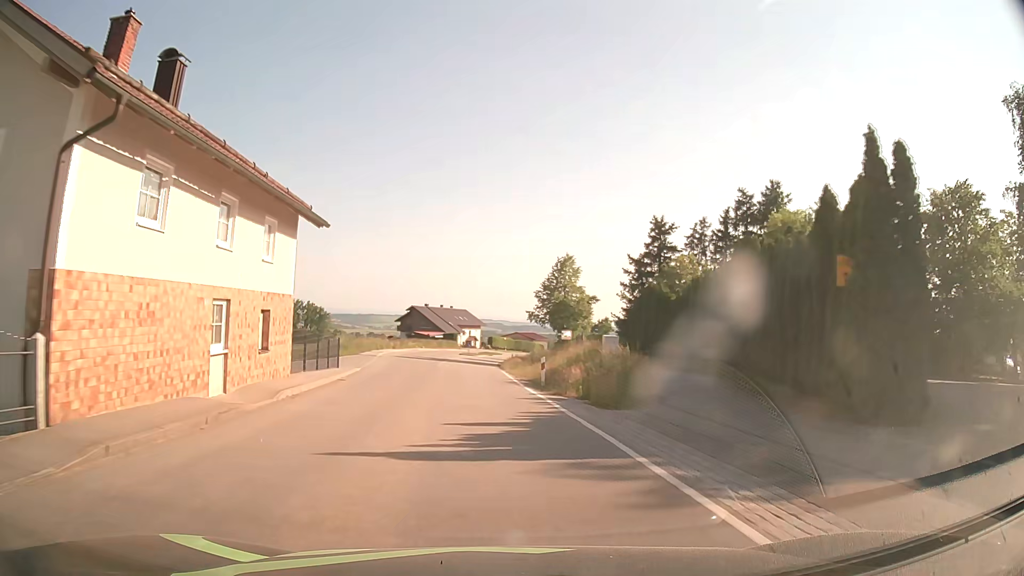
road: secondary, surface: asphalt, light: Day
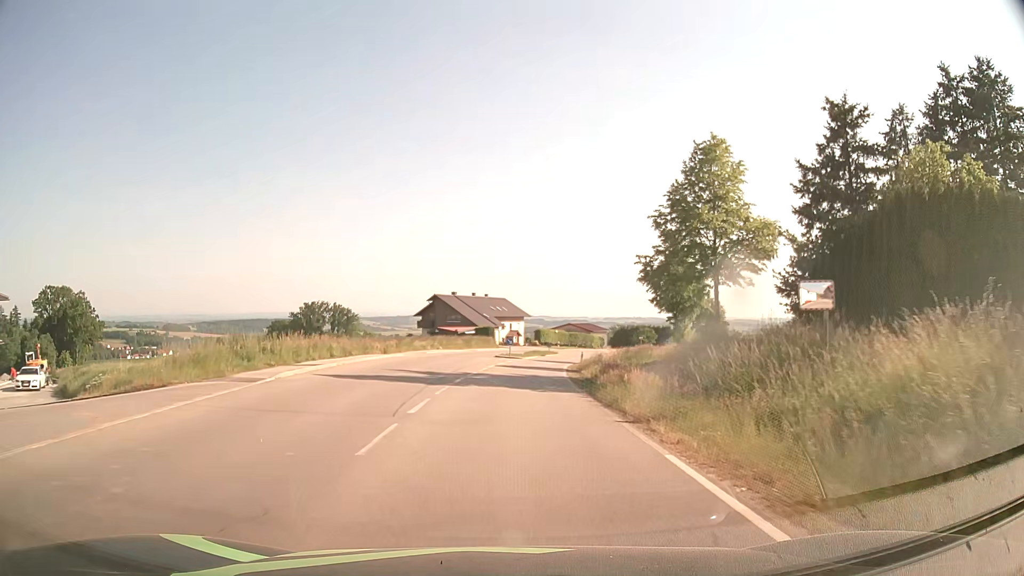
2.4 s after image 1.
(-1.4, +31.1) m; -3°
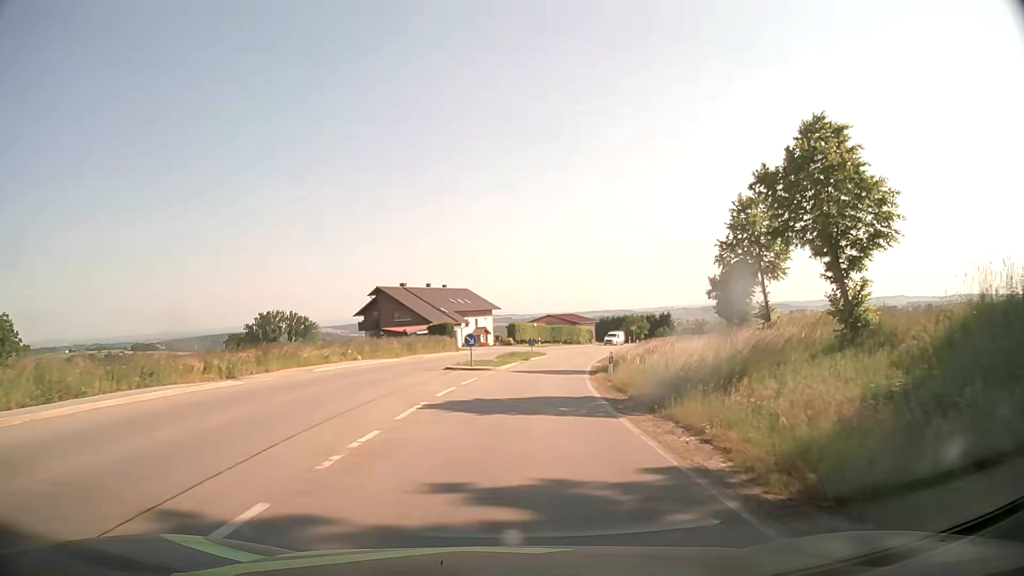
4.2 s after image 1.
(+0.3, +23.3) m; +2°
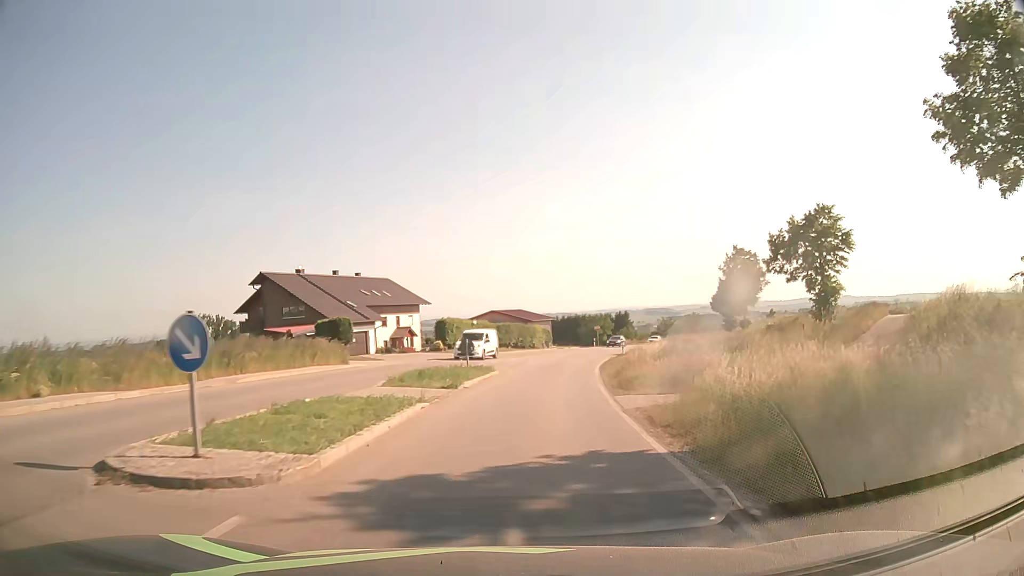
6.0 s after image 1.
(+0.8, +22.9) m; +4°
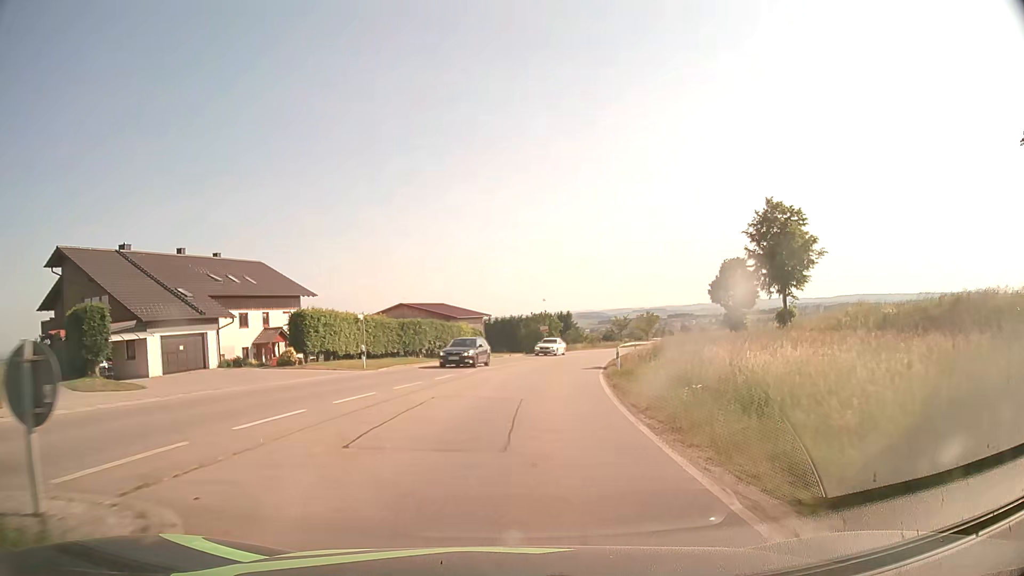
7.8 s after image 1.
(+1.3, +22.8) m; +6°
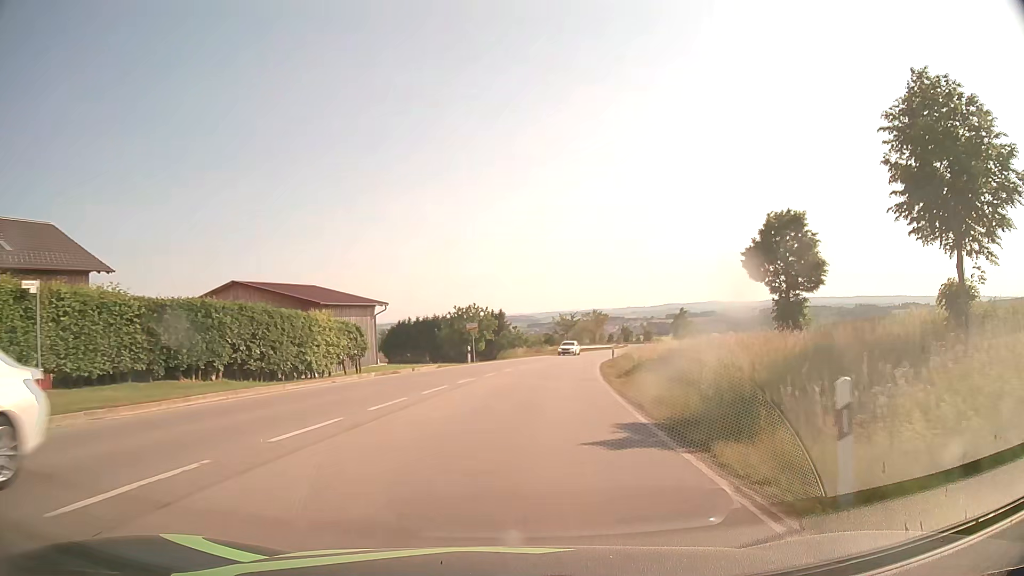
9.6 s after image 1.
(+1.2, +22.8) m; +6°
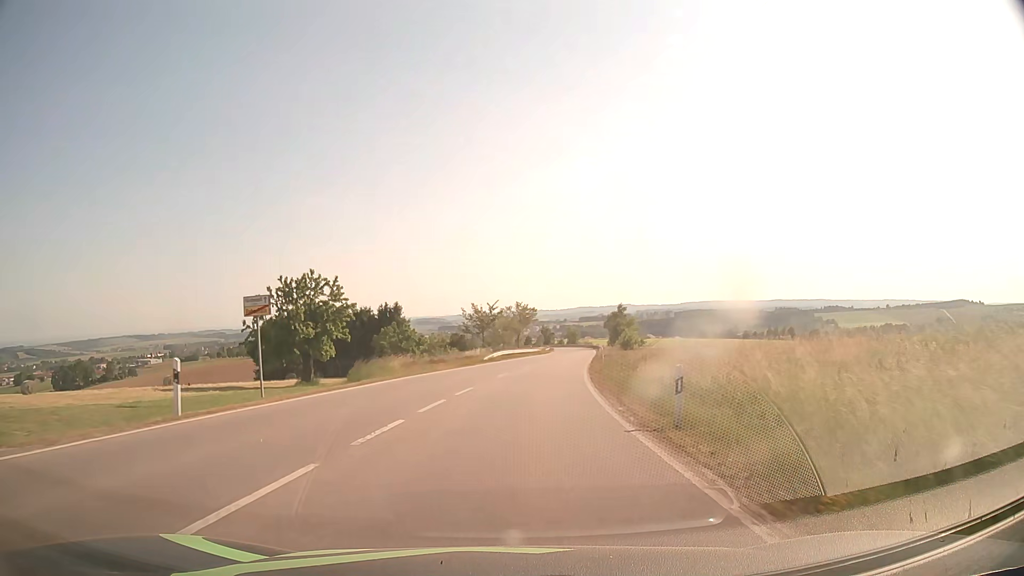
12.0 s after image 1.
(+2.0, +30.8) m; +7°
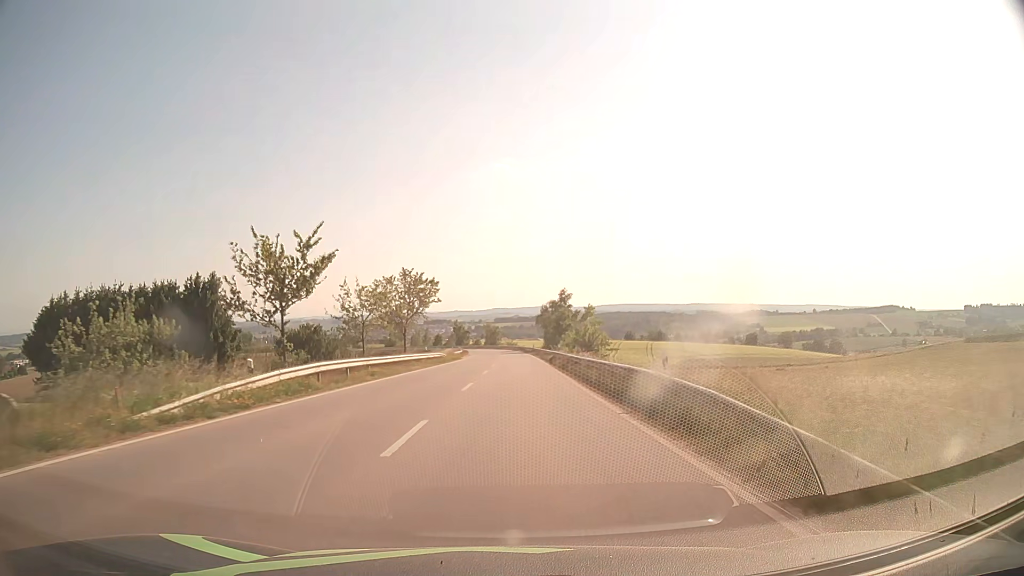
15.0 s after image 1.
(+3.0, +43.5) m; +7°
